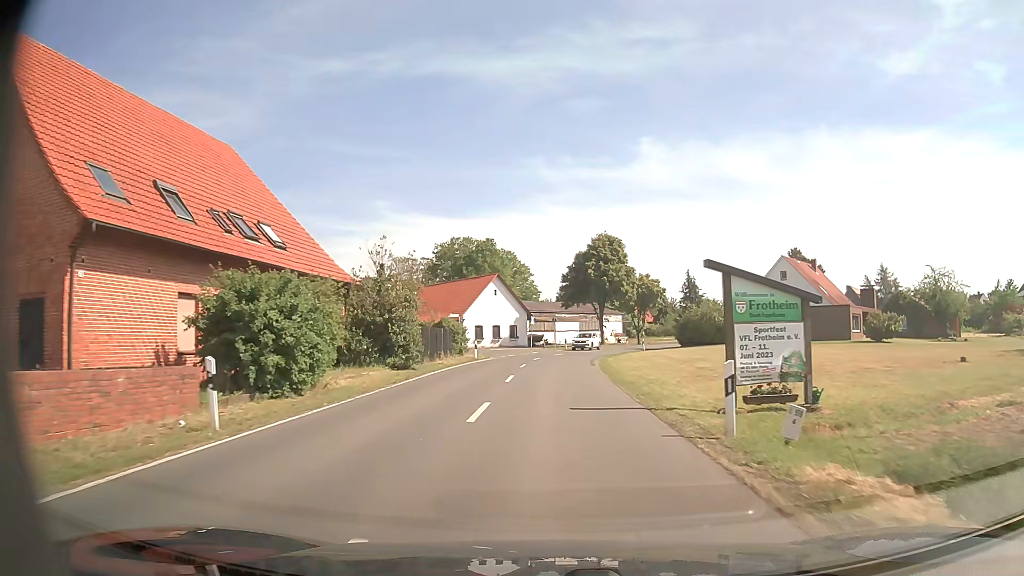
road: secondary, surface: asphalt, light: Day
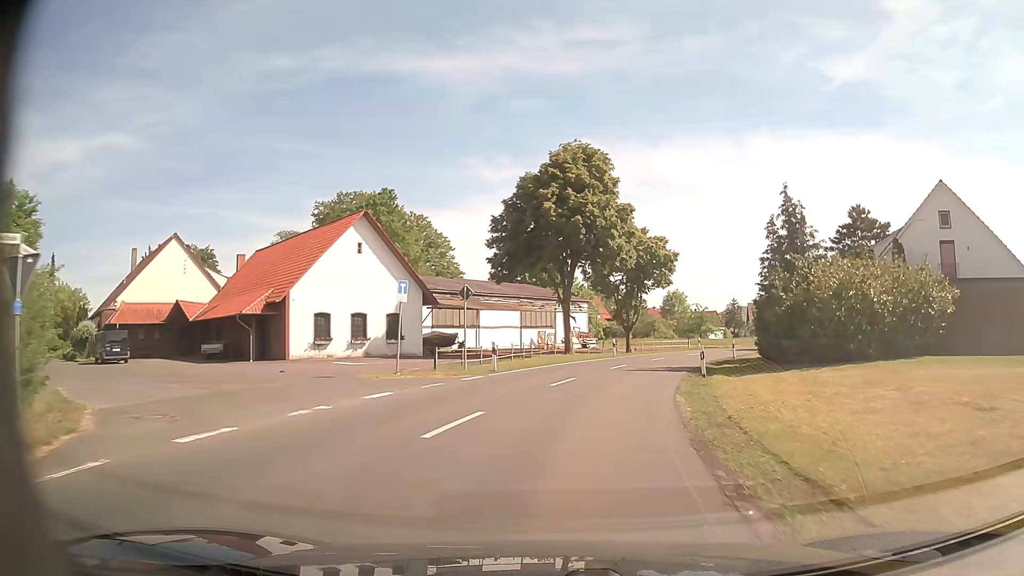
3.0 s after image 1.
(+1.0, +38.0) m; +5°
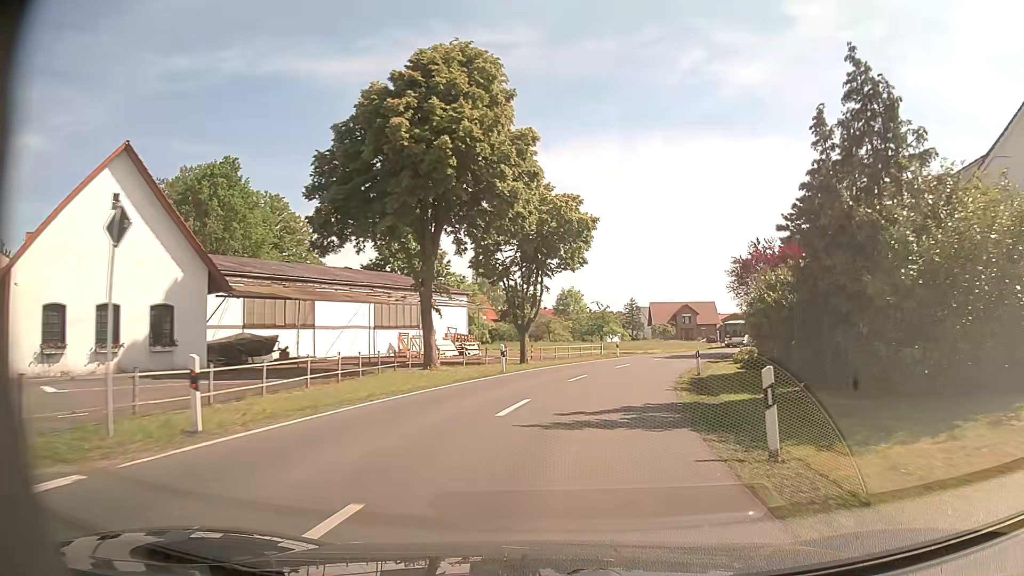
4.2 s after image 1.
(+1.2, +15.2) m; +9°
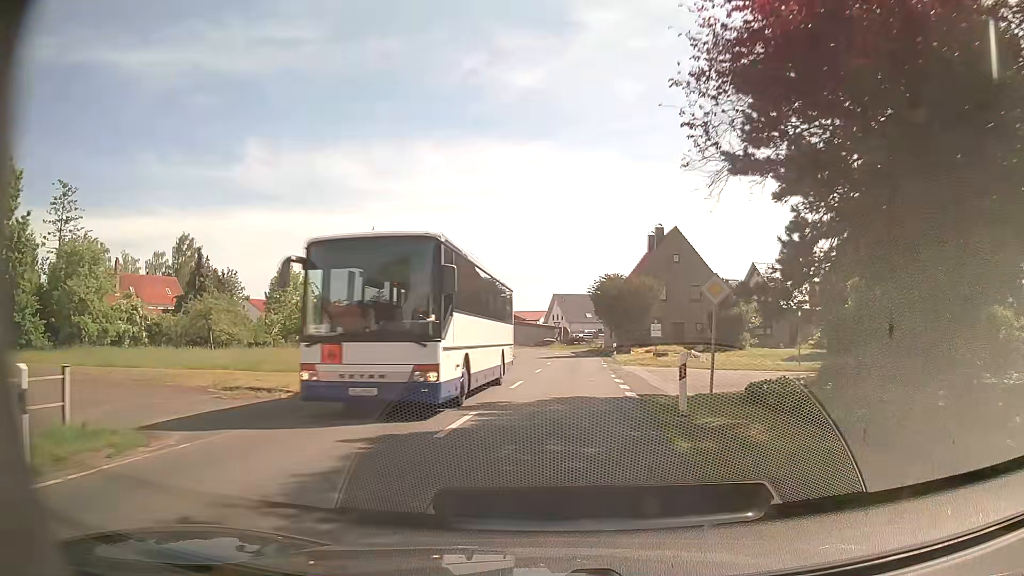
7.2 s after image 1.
(+7.4, +37.1) m; +21°
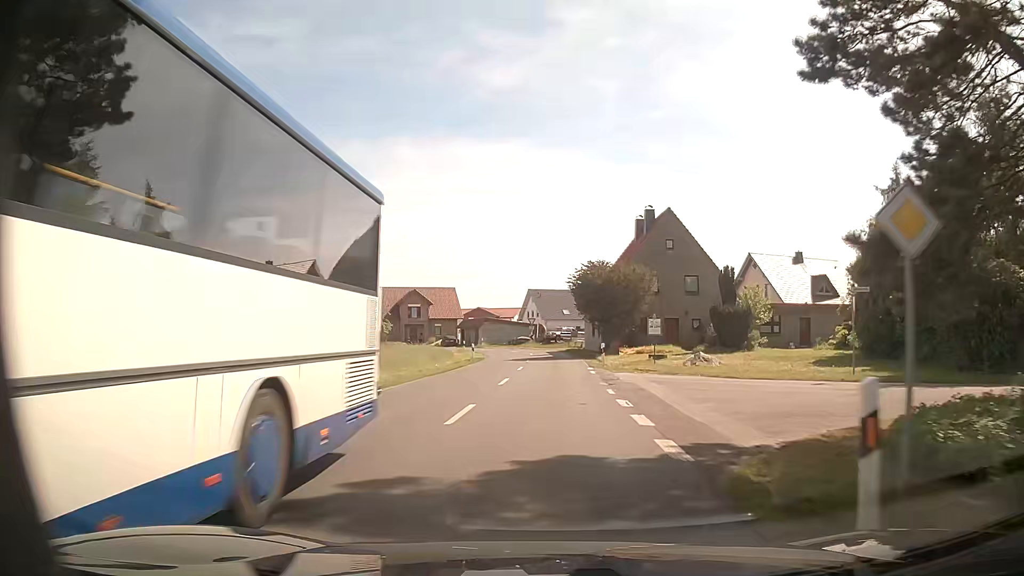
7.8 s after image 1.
(+0.2, +7.6) m; +2°
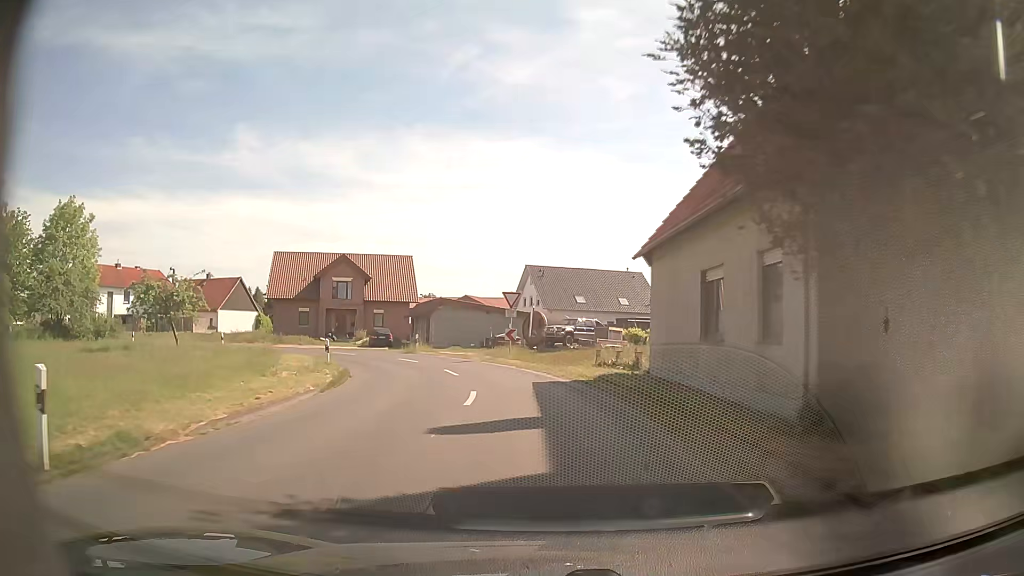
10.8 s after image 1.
(+0.7, +37.9) m; 0°
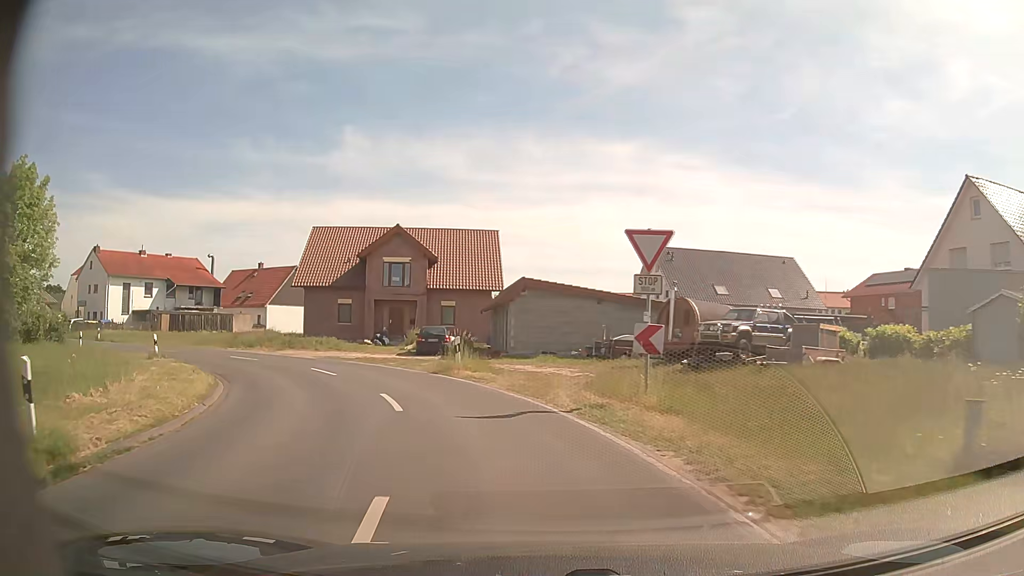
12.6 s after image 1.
(-1.0, +18.0) m; -9°
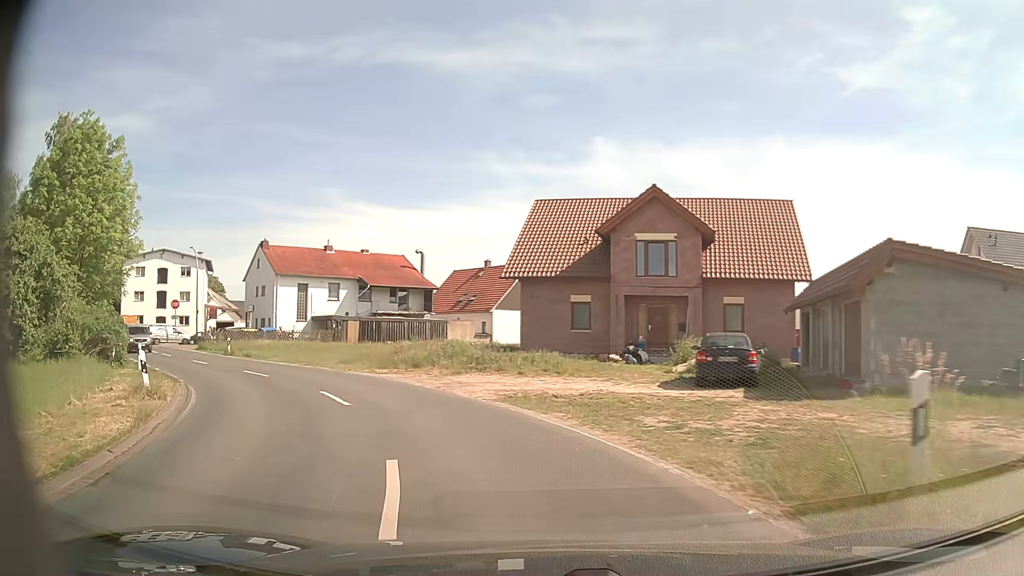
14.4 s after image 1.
(-2.6, +14.9) m; -21°
